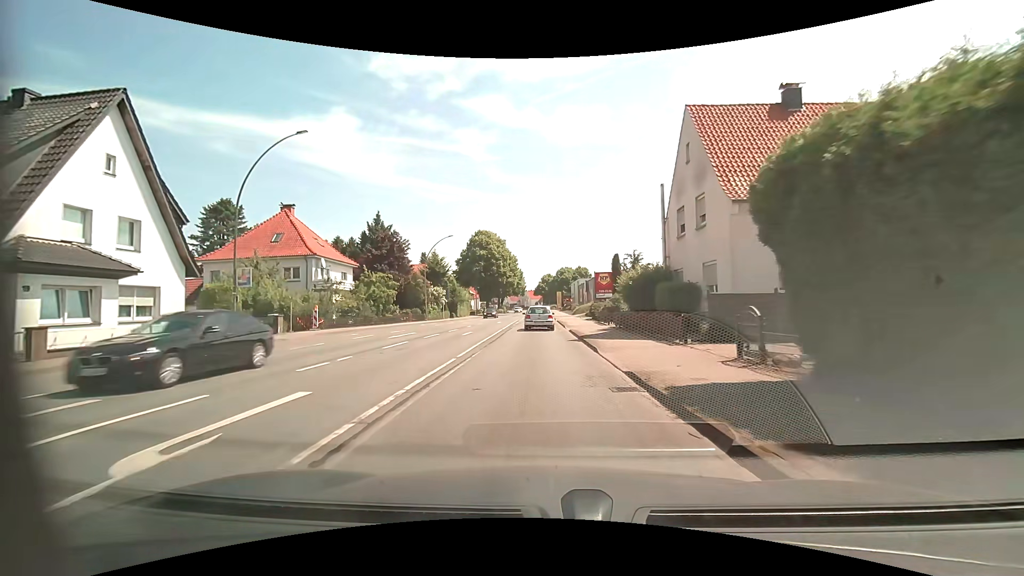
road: primary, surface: asphalt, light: Day
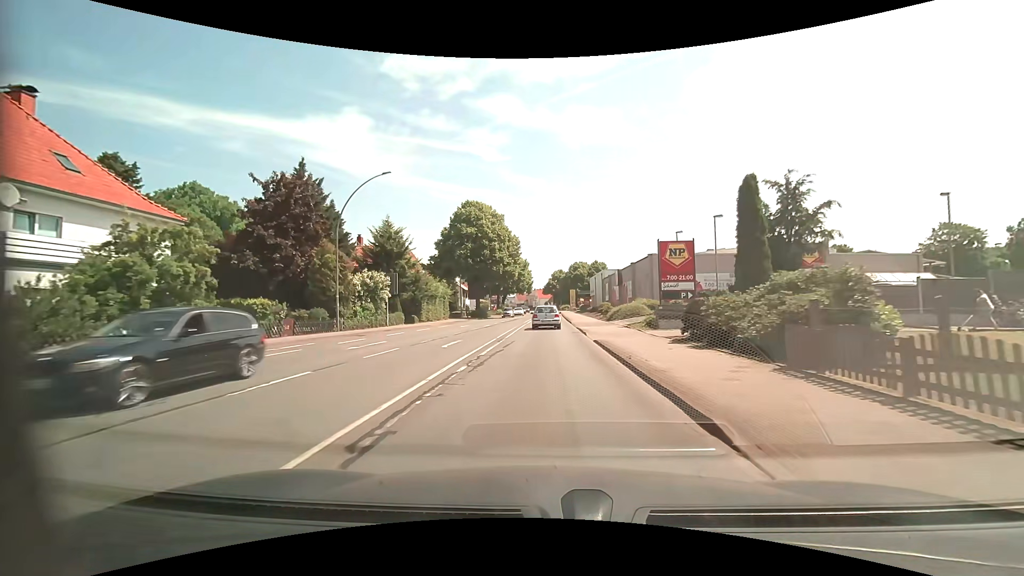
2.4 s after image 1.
(-0.5, +27.8) m; -1°
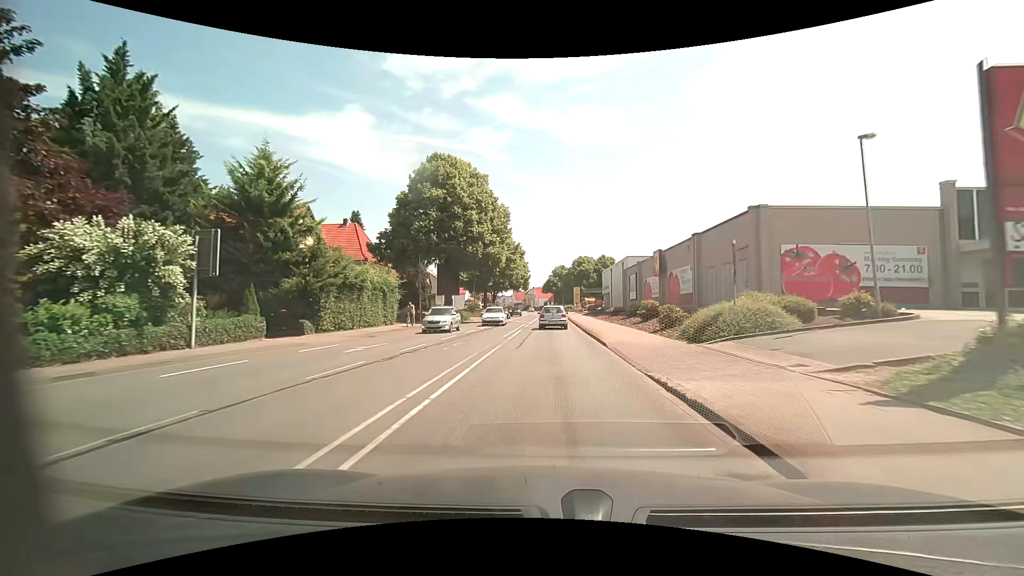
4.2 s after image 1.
(0.0, +22.0) m; 0°
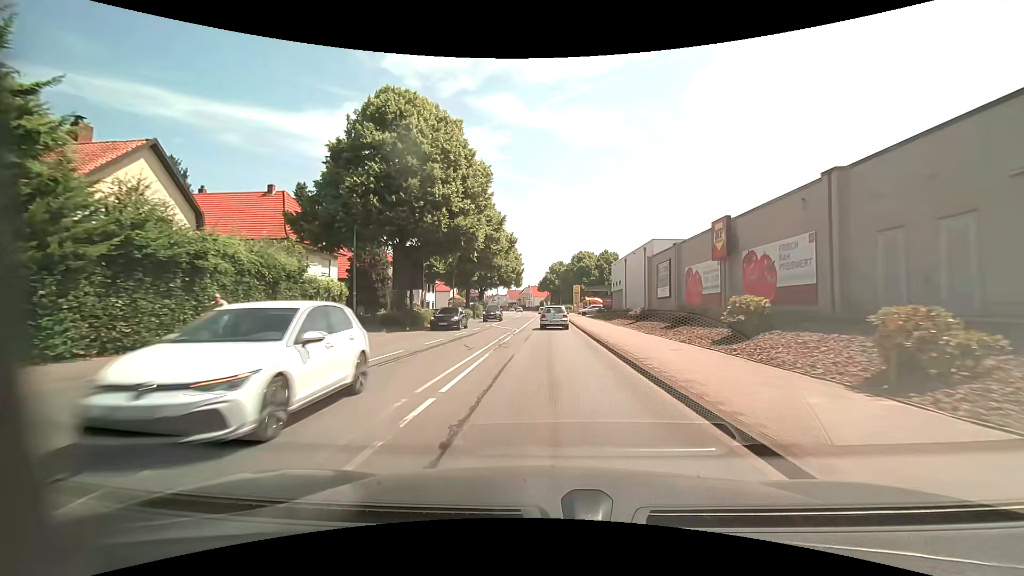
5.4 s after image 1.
(0.0, +15.0) m; 0°
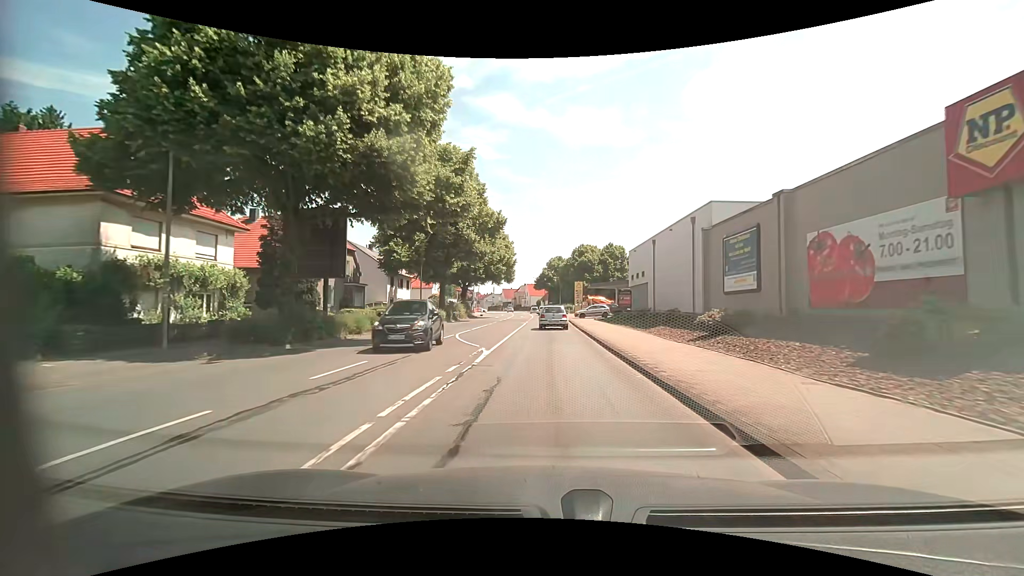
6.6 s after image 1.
(+0.1, +15.2) m; 0°
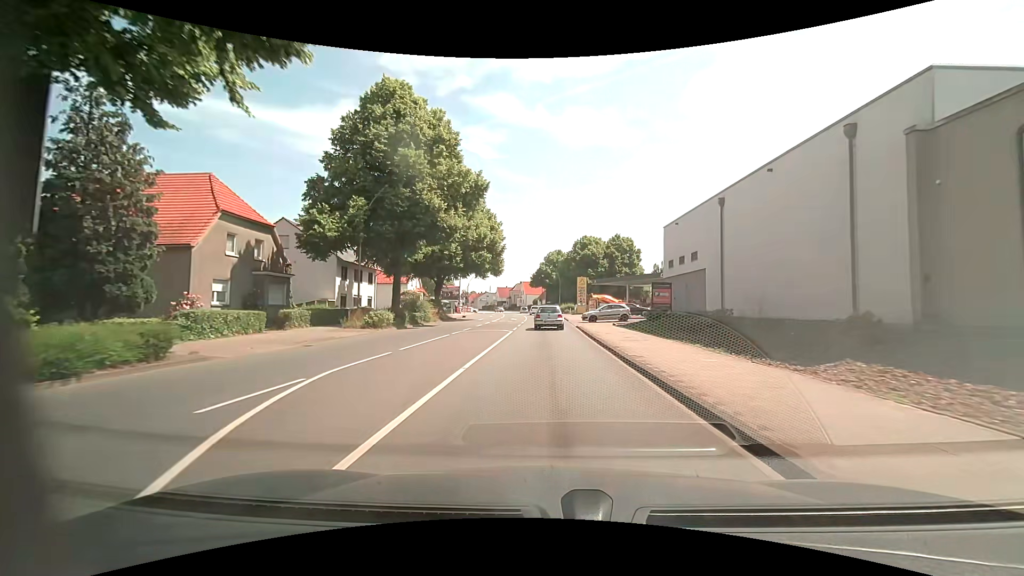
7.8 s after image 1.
(+0.1, +15.3) m; +1°
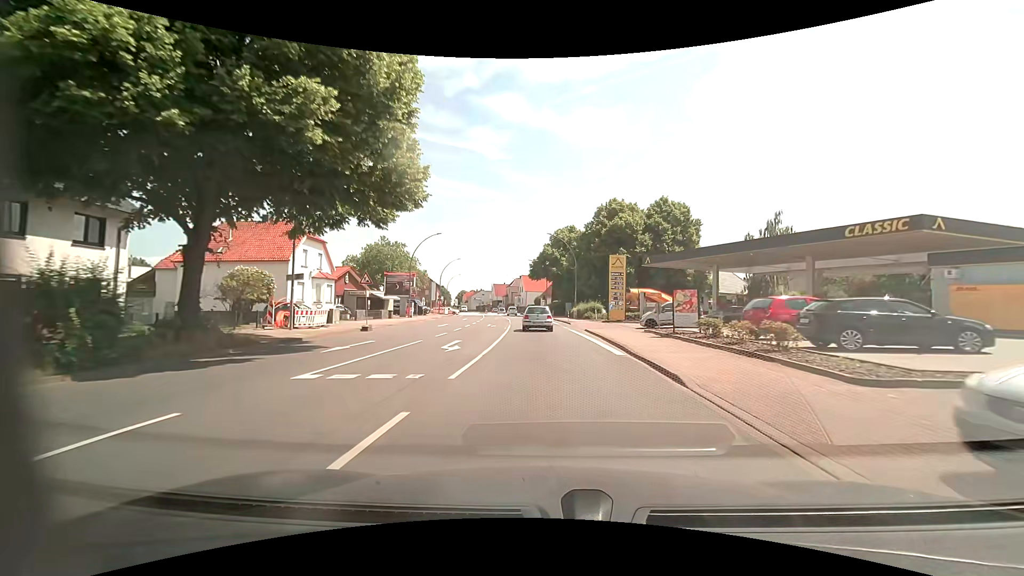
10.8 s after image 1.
(0.0, +38.2) m; -1°
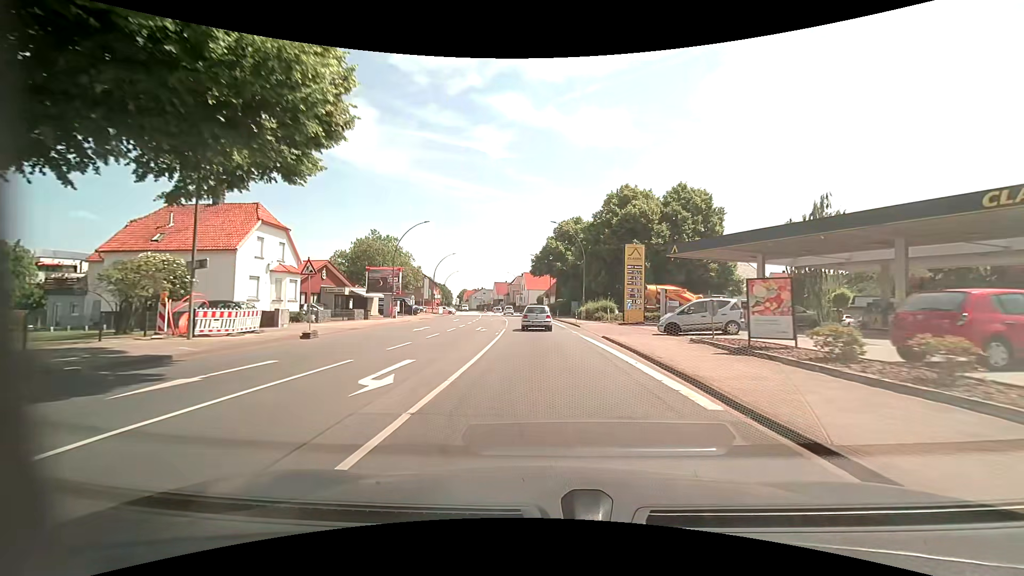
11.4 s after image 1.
(+0.1, +7.6) m; 0°
(0, +10) (0, +20) (-1, +30) (-1, +40) (-2, +50) (-3, +60) (-4, +70) (-5, +80) (-6, +90) (-8, +100) m
